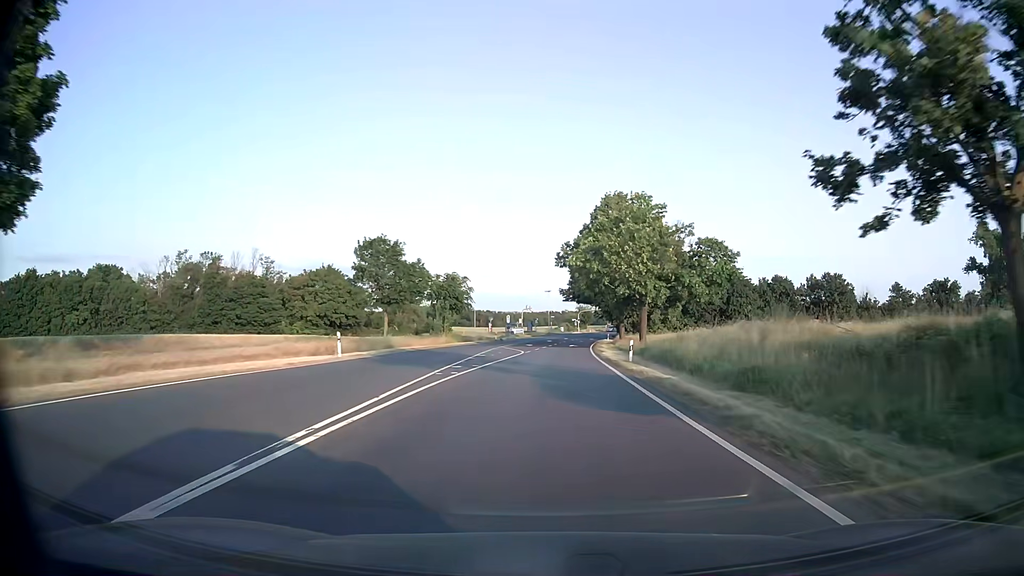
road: secondary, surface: asphalt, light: Day
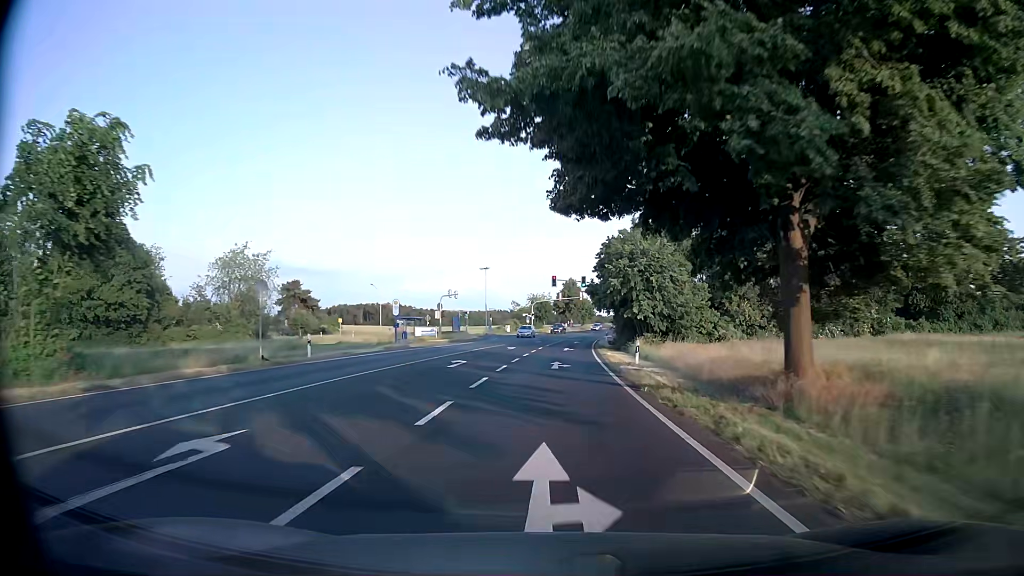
(+1.9, +53.4) m; +4°
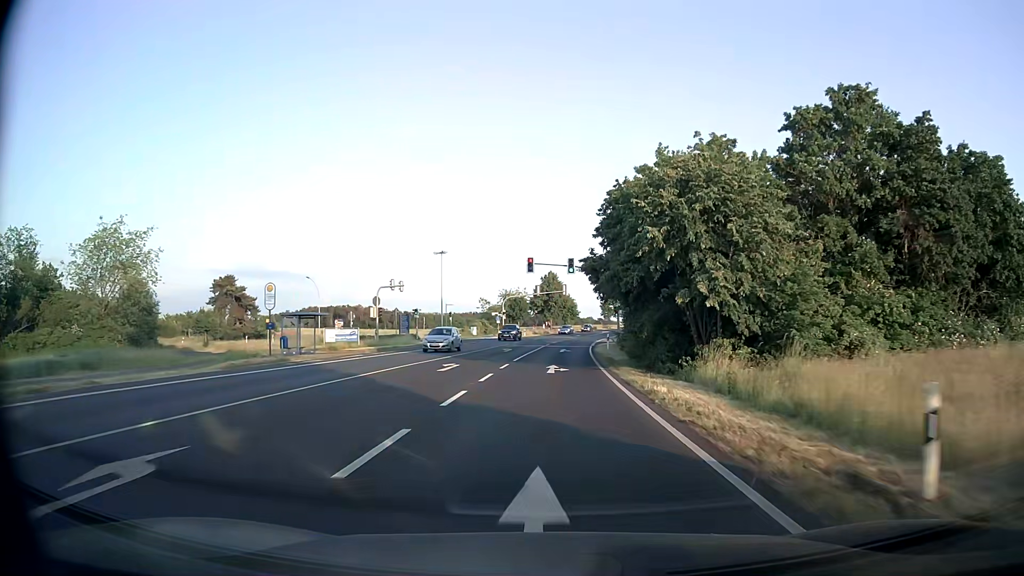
(+0.5, +21.3) m; +2°
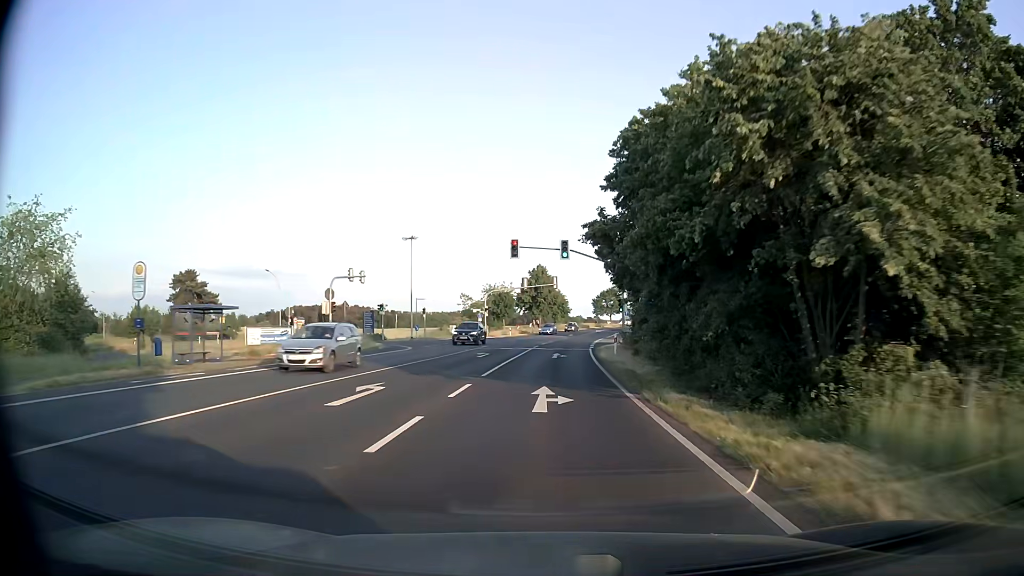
(+0.1, +10.7) m; +1°
